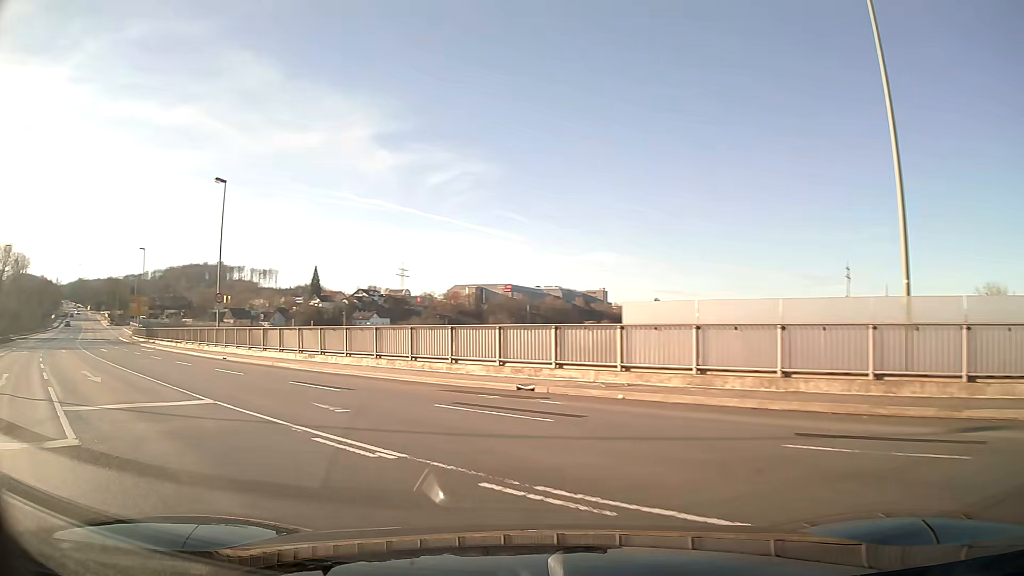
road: primary_link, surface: asphalt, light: Day
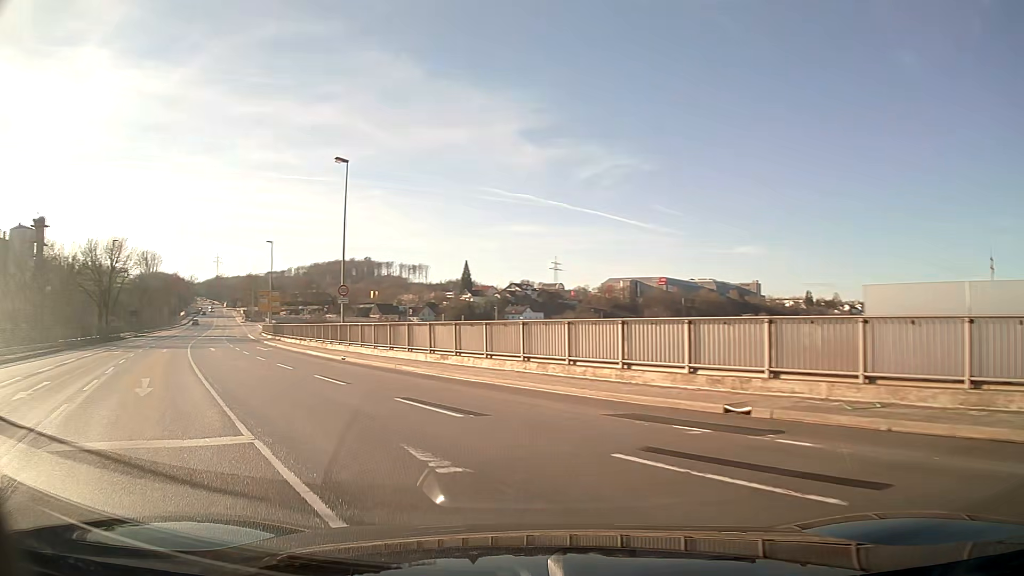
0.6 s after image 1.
(-0.6, +4.8) m; -13°
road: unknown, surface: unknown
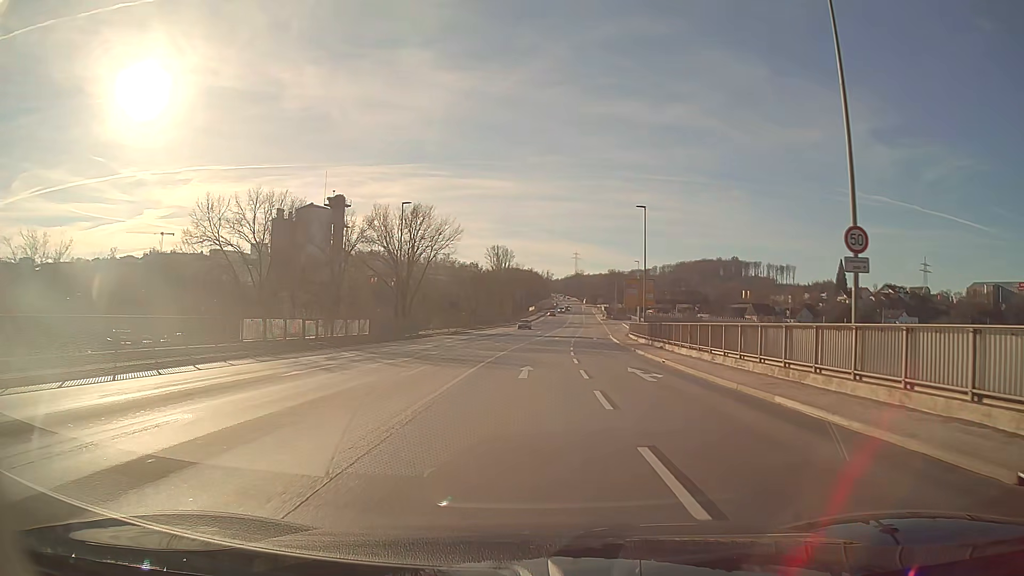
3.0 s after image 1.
(-7.3, +21.4) m; -26°
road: primary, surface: asphalt
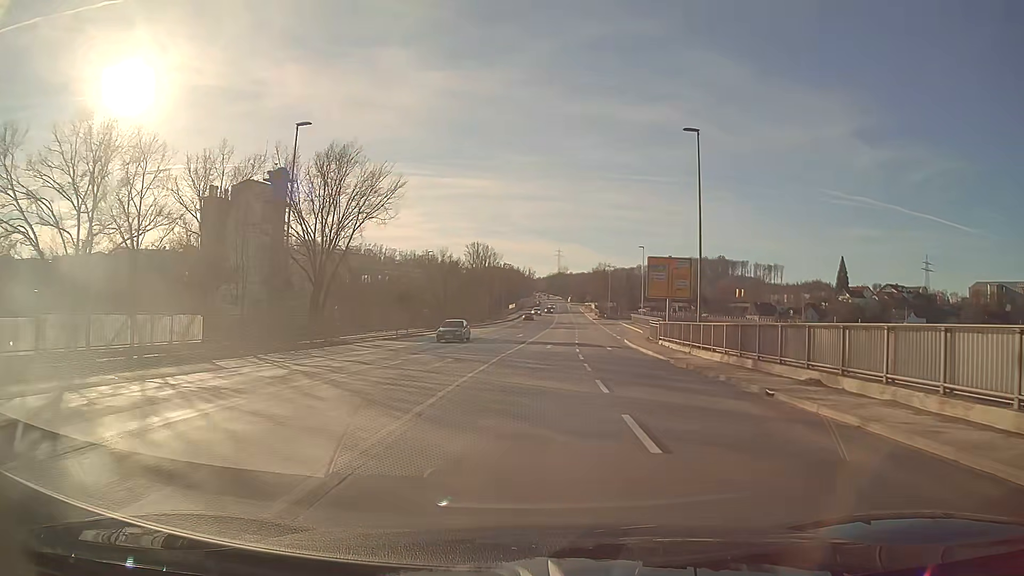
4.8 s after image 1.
(+0.3, +21.9) m; +2°
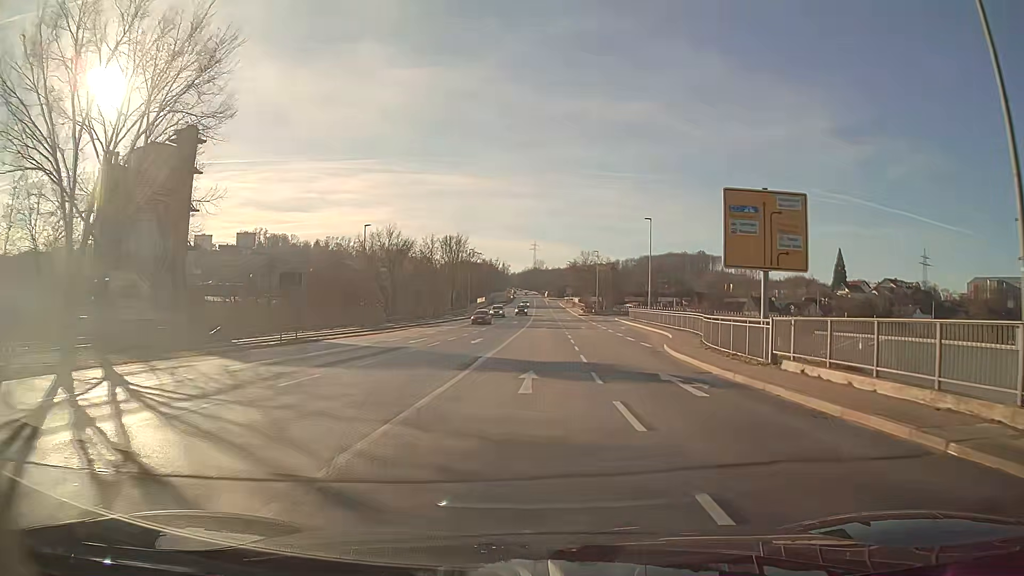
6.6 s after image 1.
(+0.4, +22.9) m; +2°
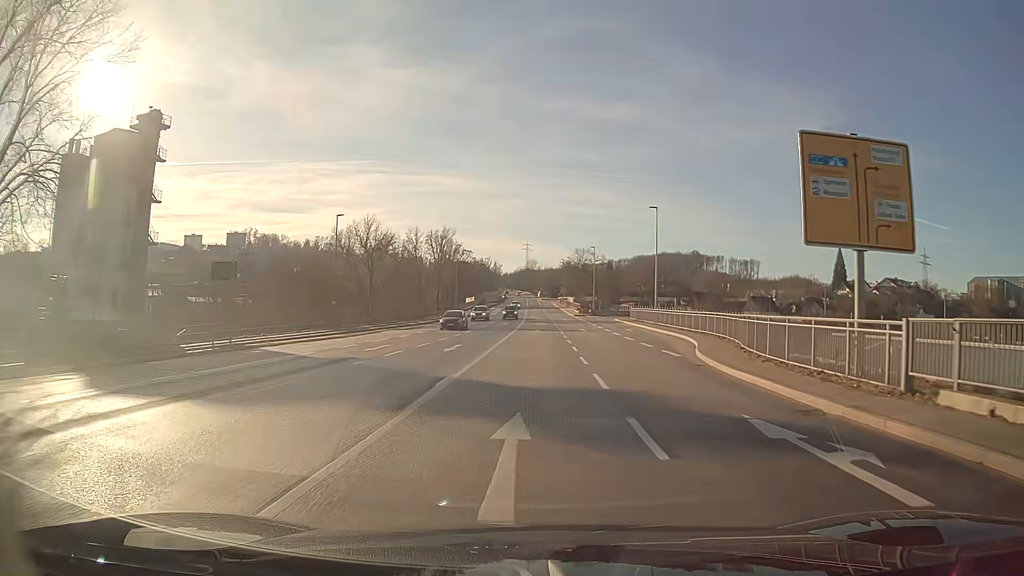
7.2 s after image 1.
(0.0, +7.5) m; +1°
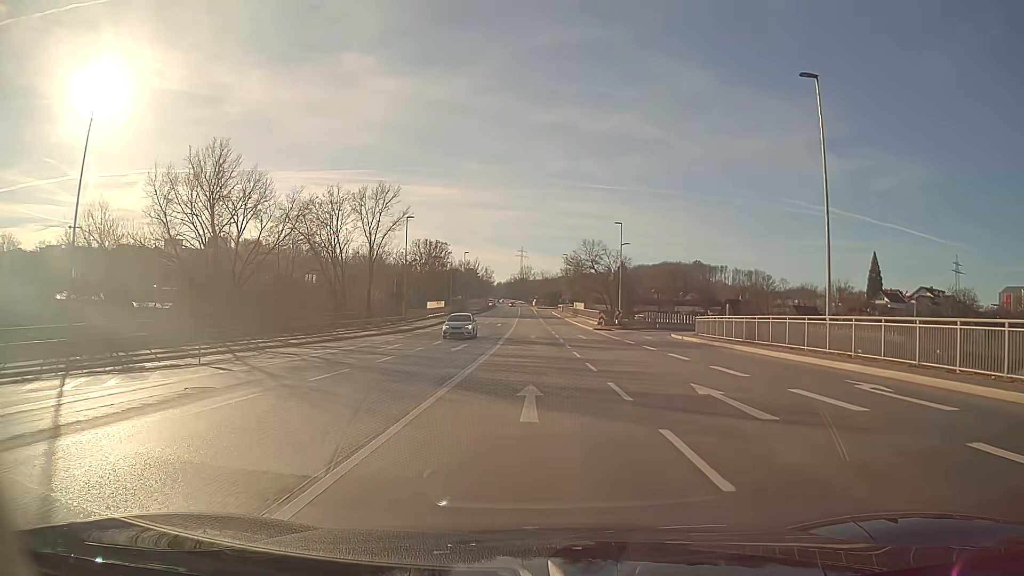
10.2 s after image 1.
(+0.1, +37.5) m; 0°
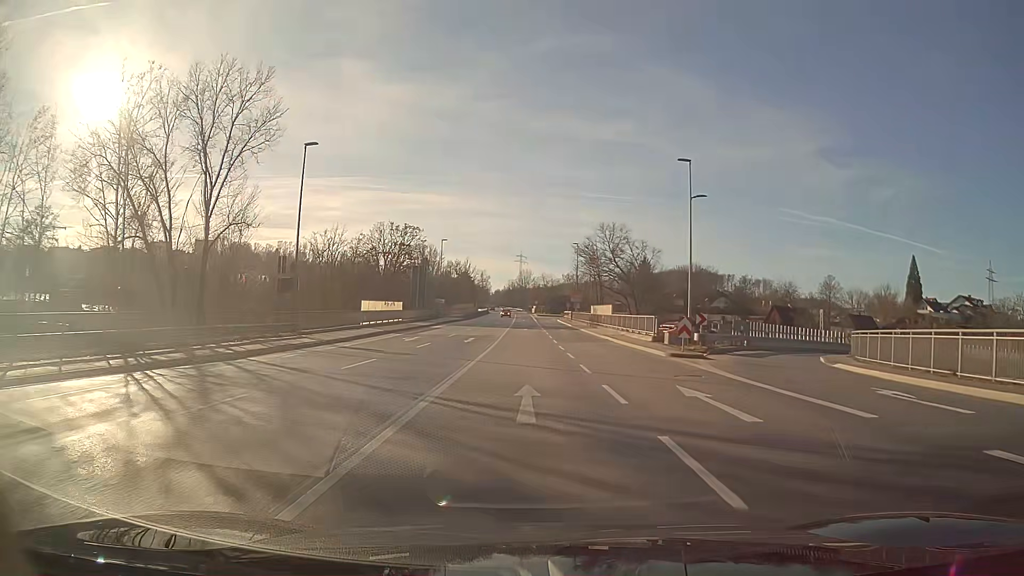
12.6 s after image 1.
(0.0, +30.6) m; 0°
(0, +10) (0, +20) (0, +30) (0, +40) (0, +50) (0, +60) (-1, +70) (-1, +80) (-1, +90) (-1, +100) m
